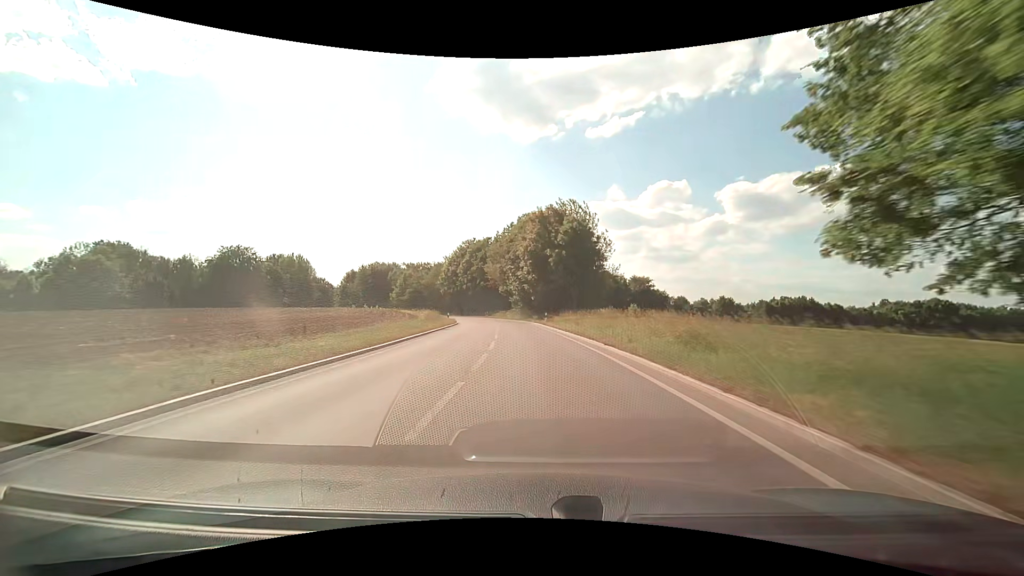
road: secondary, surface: asphalt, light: Day
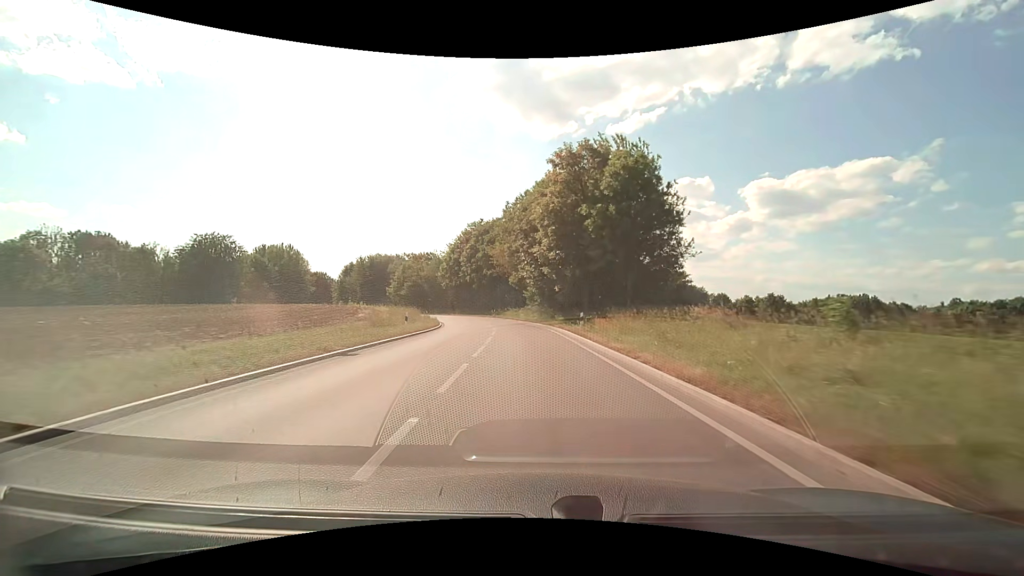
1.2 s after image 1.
(-0.4, +21.2) m; -2°
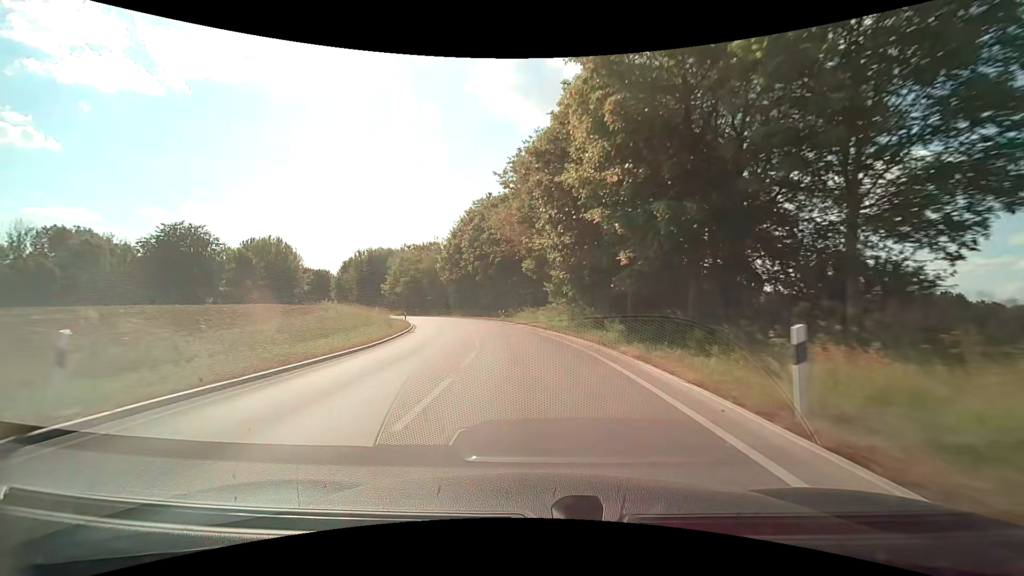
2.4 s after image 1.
(-0.4, +20.3) m; -3°
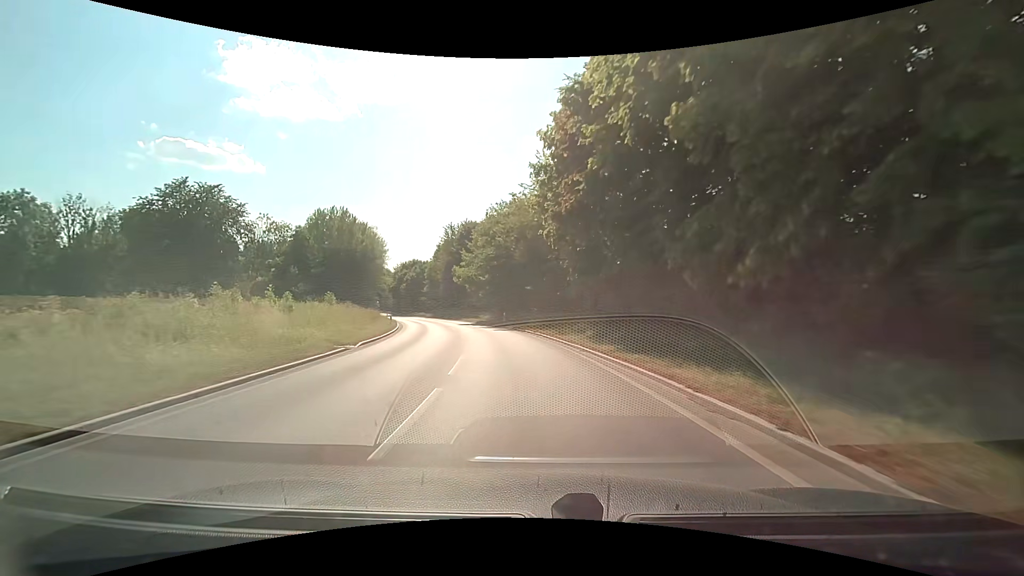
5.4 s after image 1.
(-5.9, +48.9) m; -16°
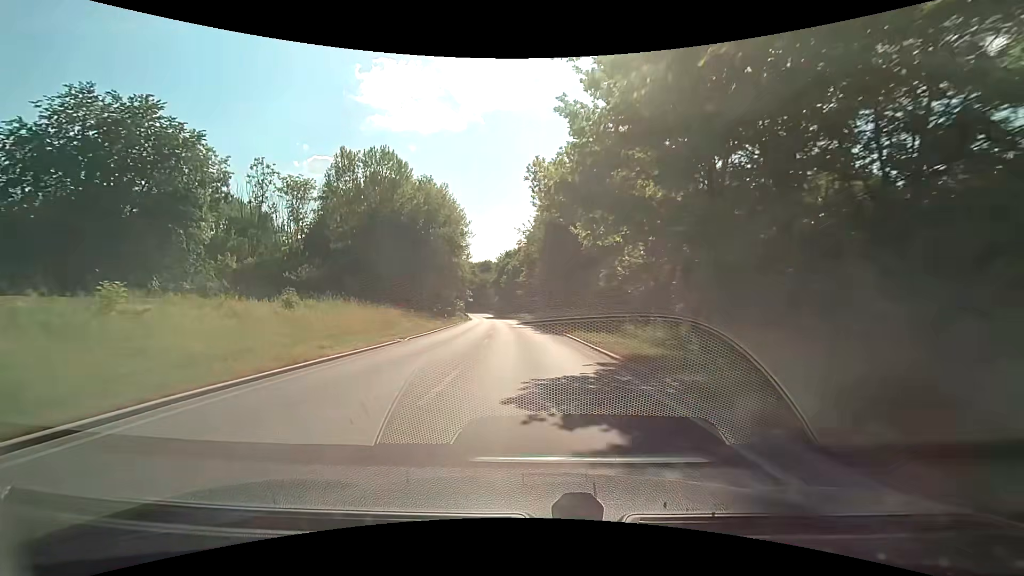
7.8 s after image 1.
(-5.2, +39.7) m; -14°
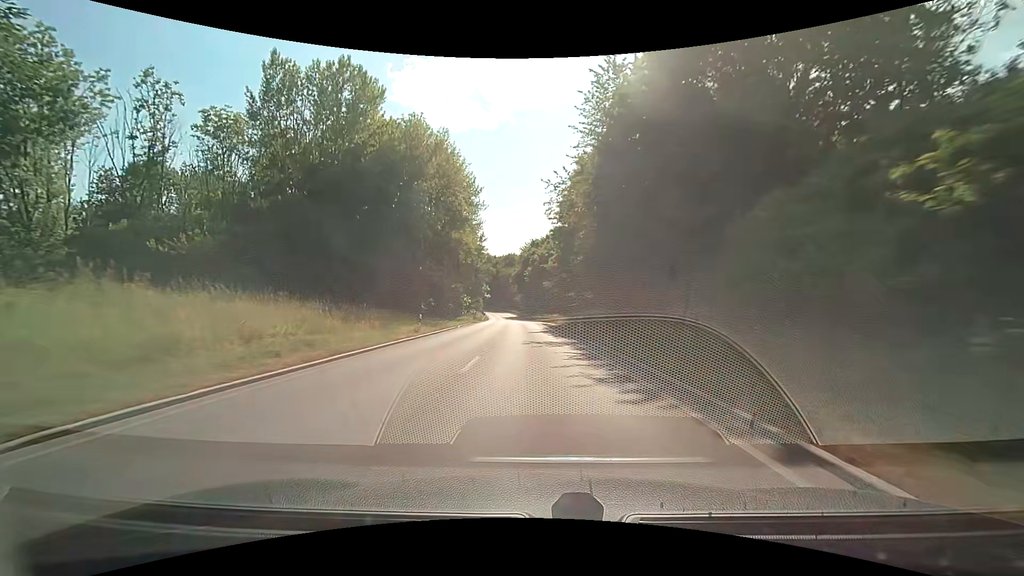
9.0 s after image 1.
(-0.8, +20.9) m; -4°
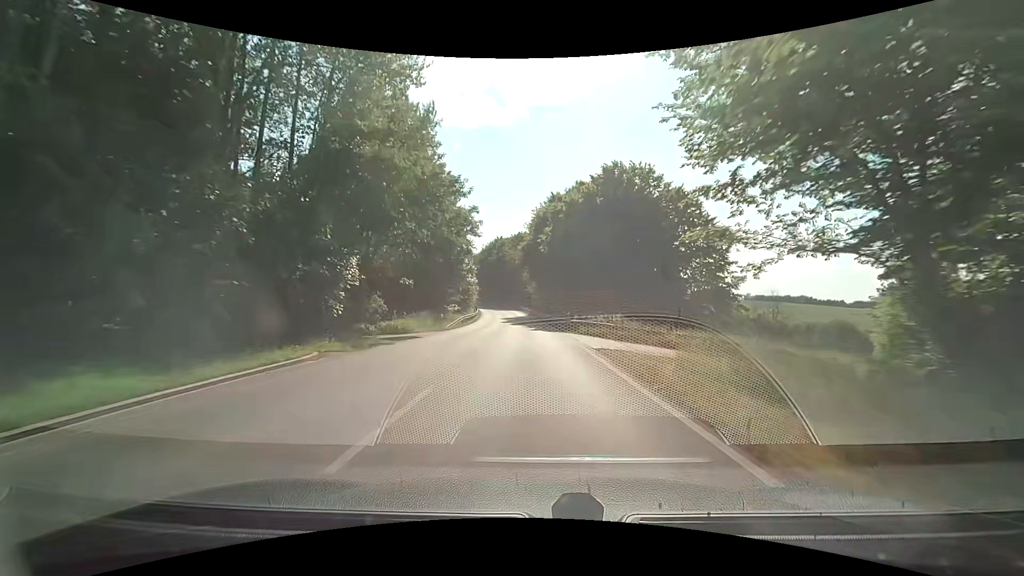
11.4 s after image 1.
(-0.8, +43.0) m; -1°
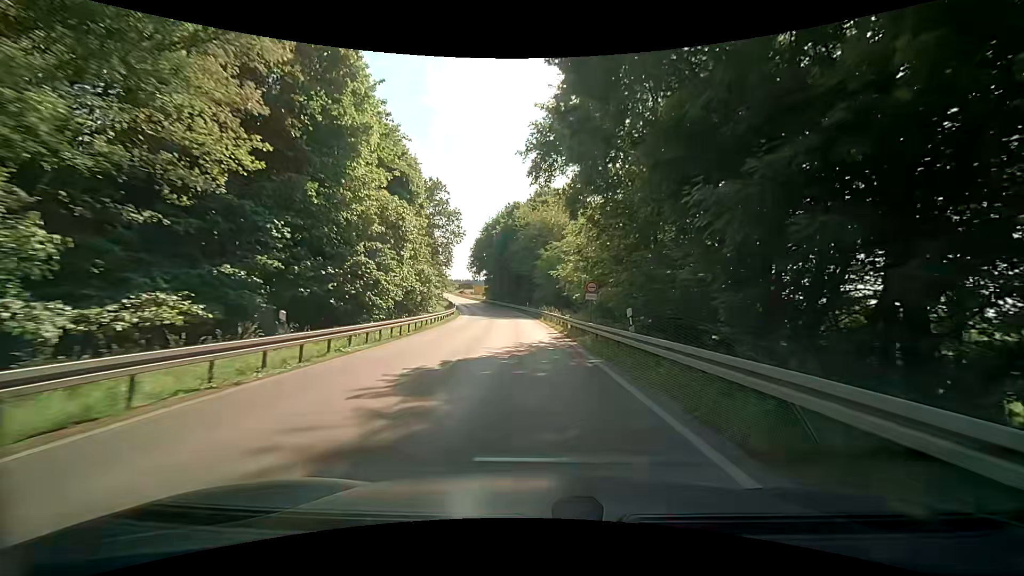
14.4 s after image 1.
(-1.4, +54.5) m; -4°
(0, +10) (0, +20) (-1, +30) (-1, +40) (-2, +50) (-3, +60) (-4, +70) (-6, +80) (-8, +90) (-10, +99) m
